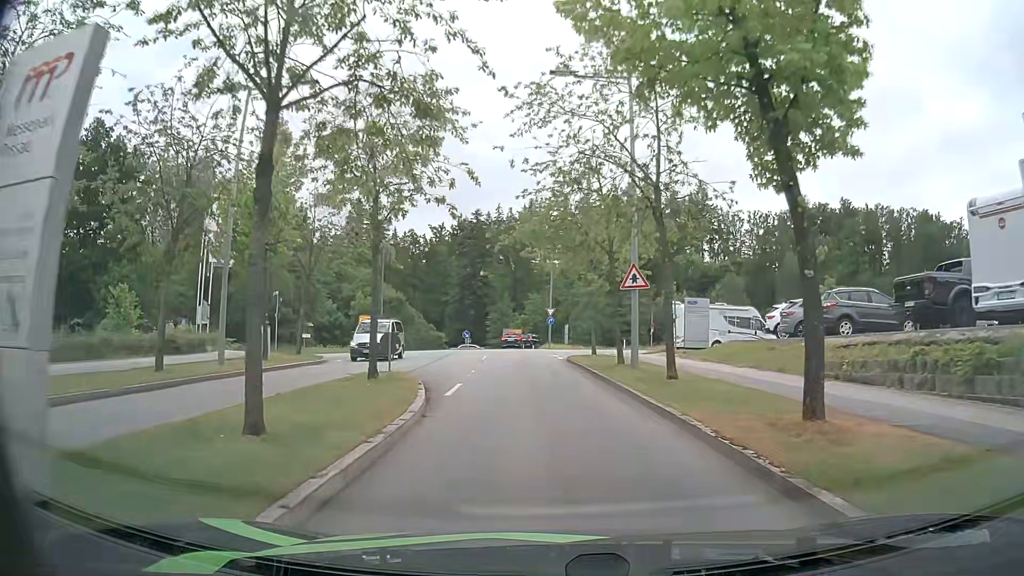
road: residential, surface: asphalt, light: Day
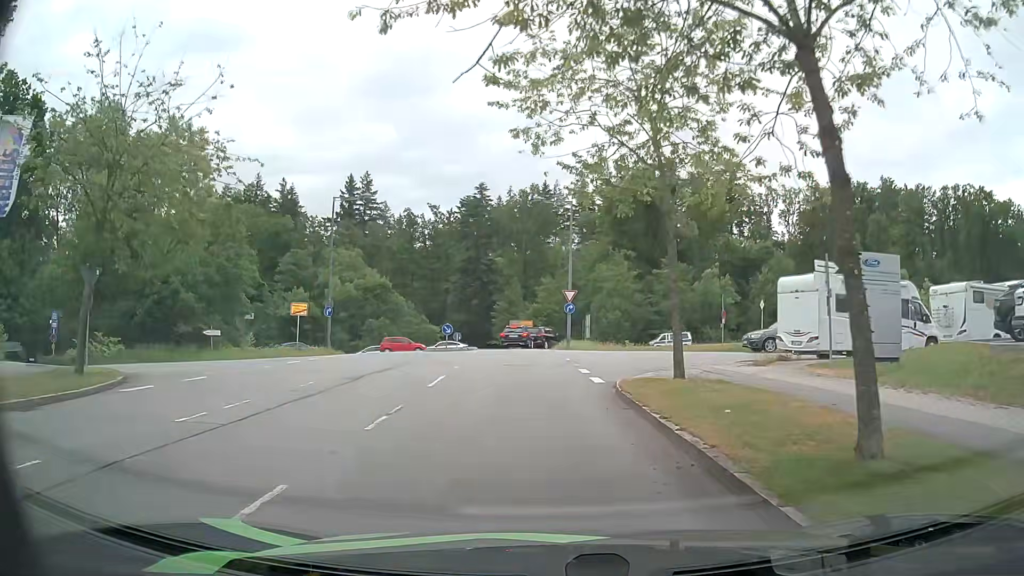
(-0.1, +17.0) m; -2°
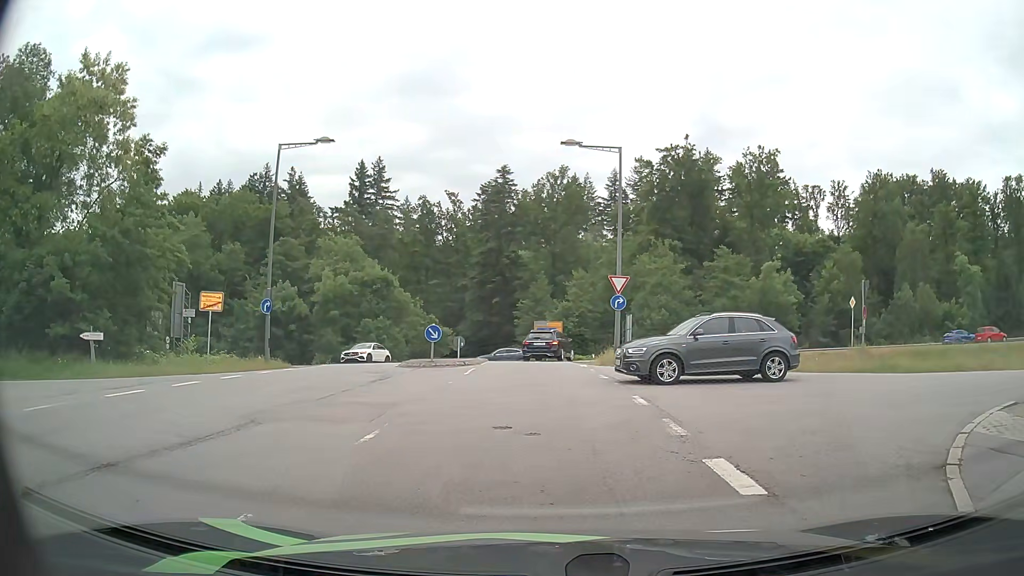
(-0.2, +12.6) m; -2°
